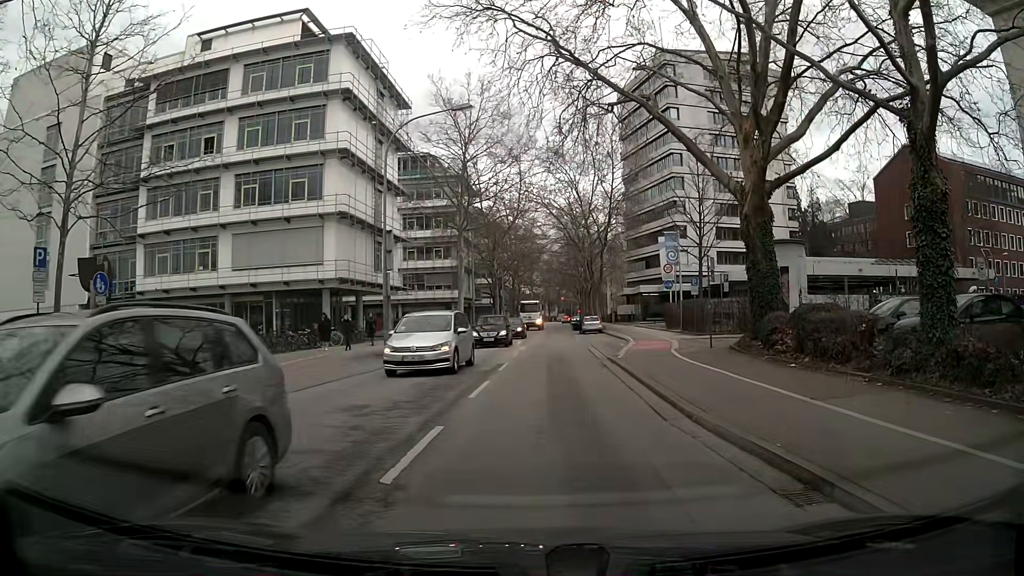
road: secondary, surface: asphalt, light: Day
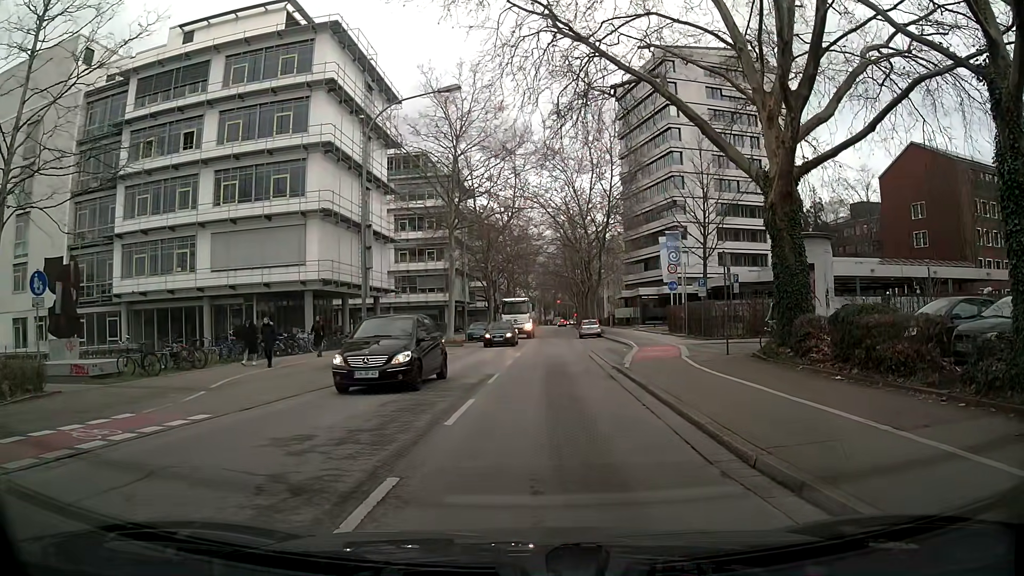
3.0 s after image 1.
(0.0, +2.5) m; 0°
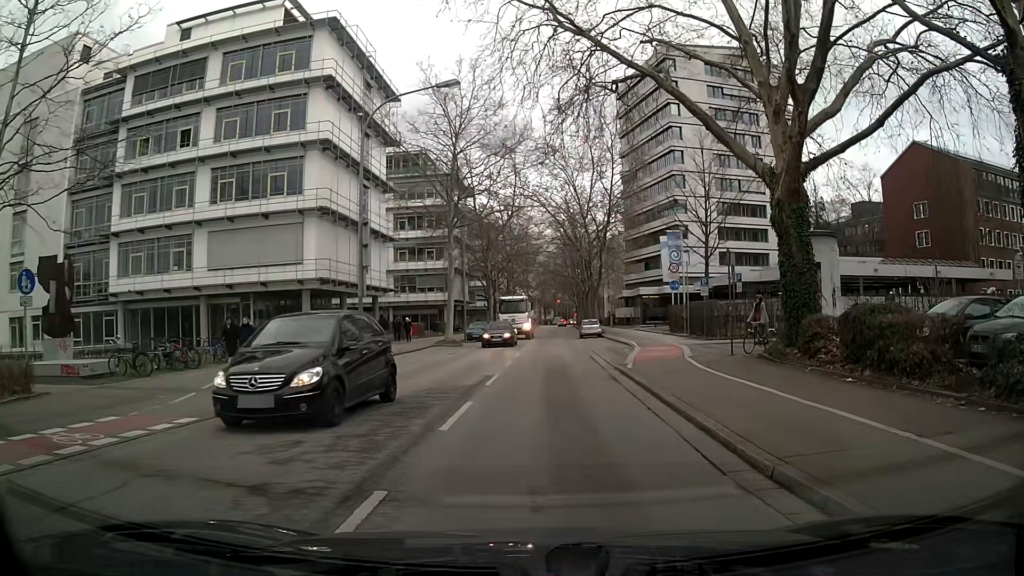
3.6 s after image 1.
(0.0, +0.5) m; 0°
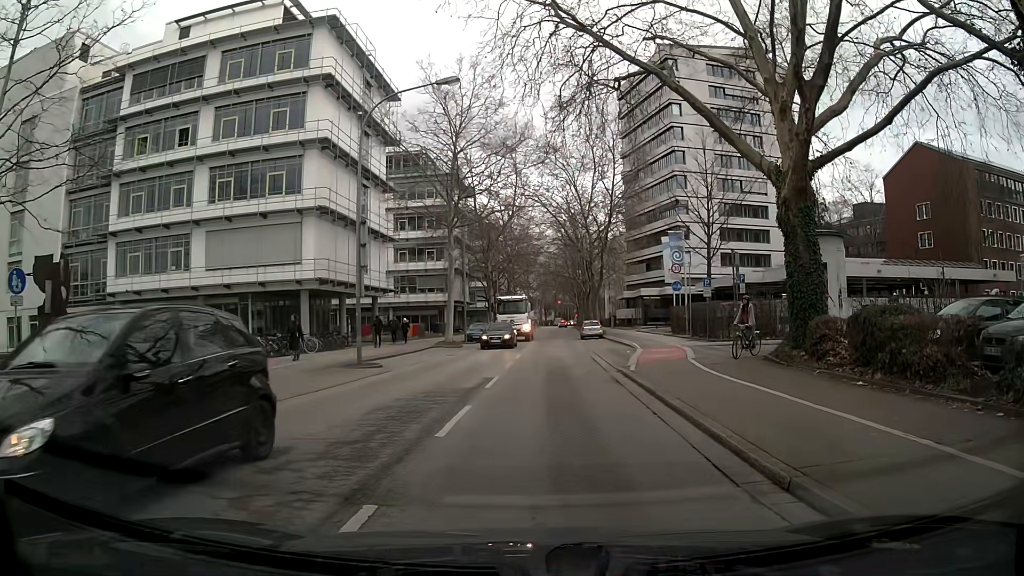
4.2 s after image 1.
(0.0, +0.4) m; 0°
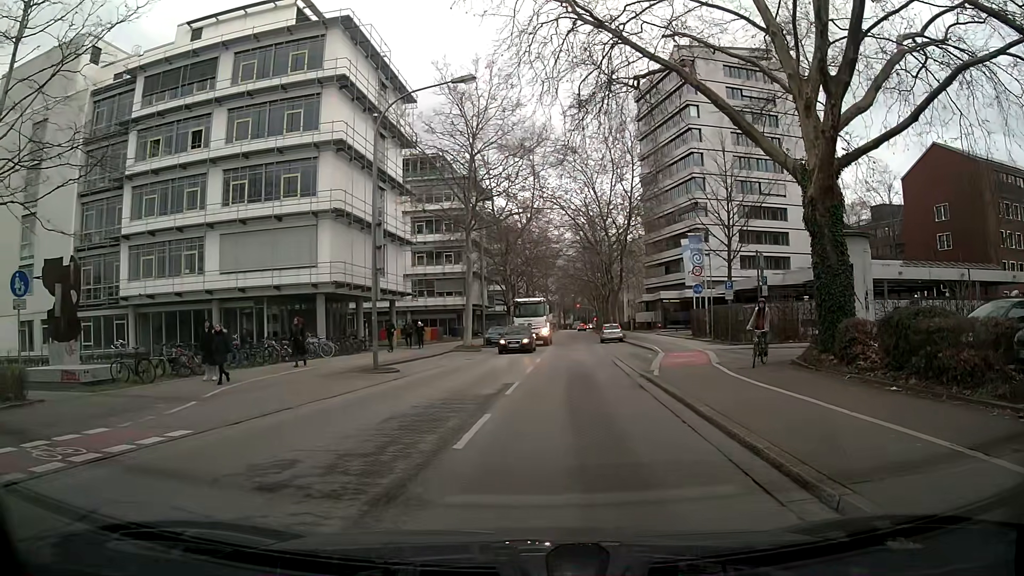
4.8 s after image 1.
(0.0, +0.6) m; 0°
